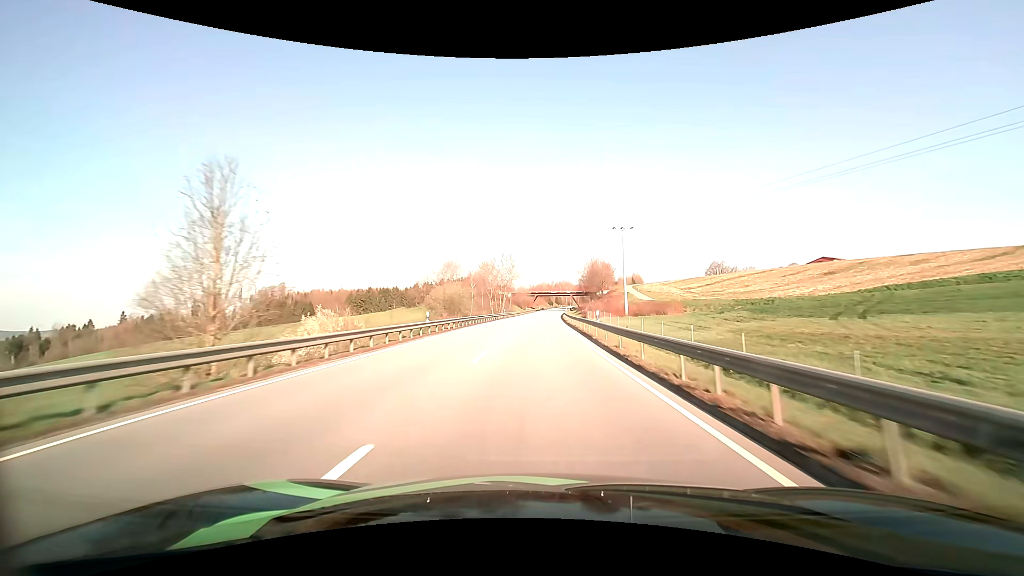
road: primary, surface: asphalt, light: Day
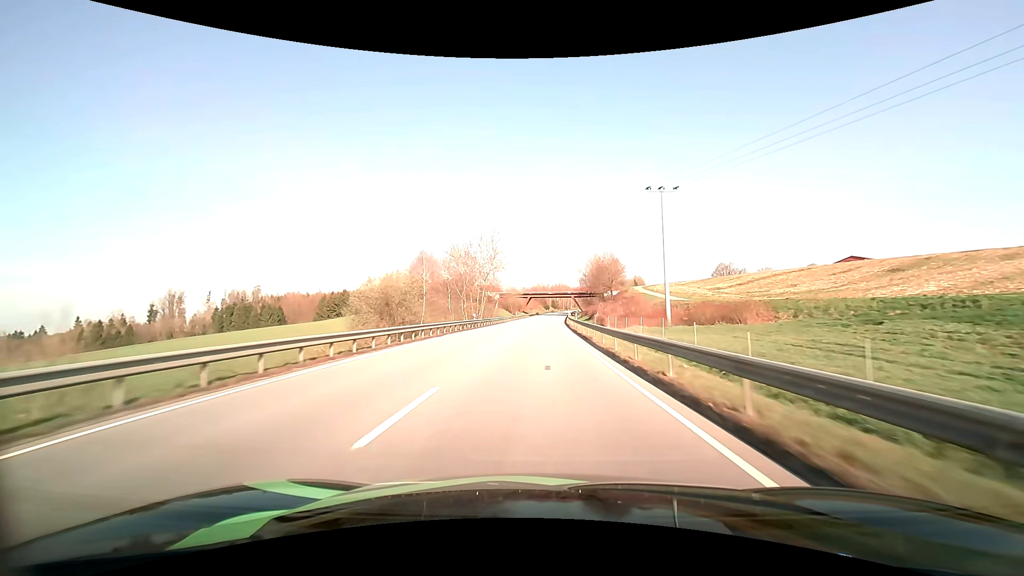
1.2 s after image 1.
(+0.3, +31.5) m; +1°
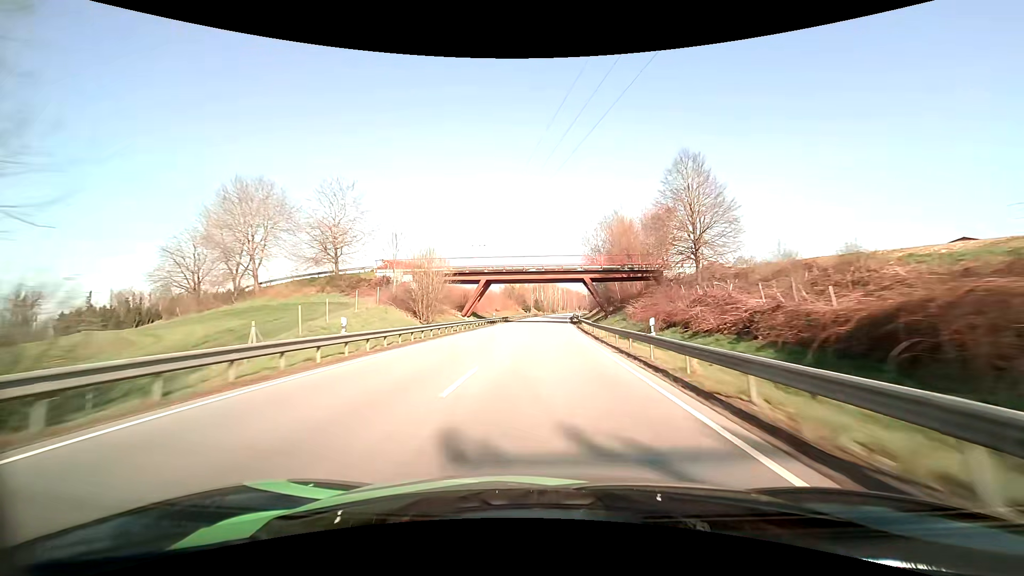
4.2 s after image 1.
(+1.4, +79.8) m; +2°
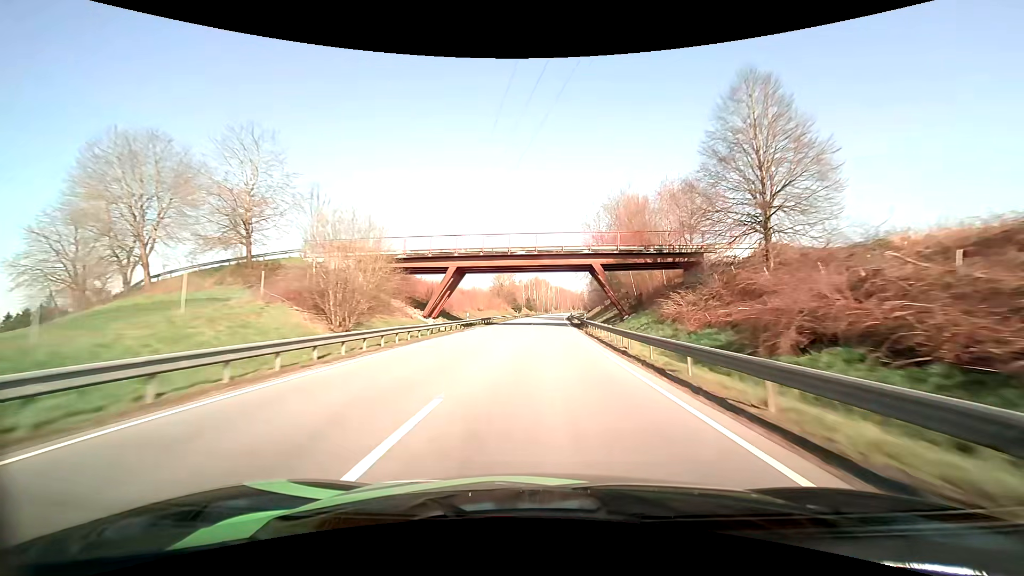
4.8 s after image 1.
(+0.1, +16.2) m; +1°
(0, +10) (0, +20) (0, +30) (+1, +40) (+1, +50) (+1, +60) (+2, +70) (+2, +80) (+3, +90) (+4, +100) m
